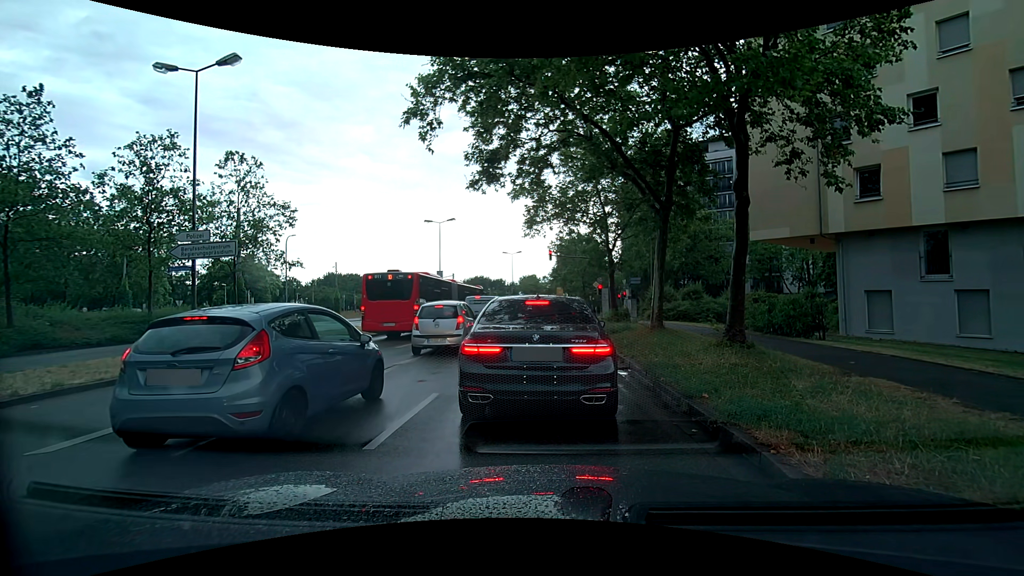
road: secondary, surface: asphalt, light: Day
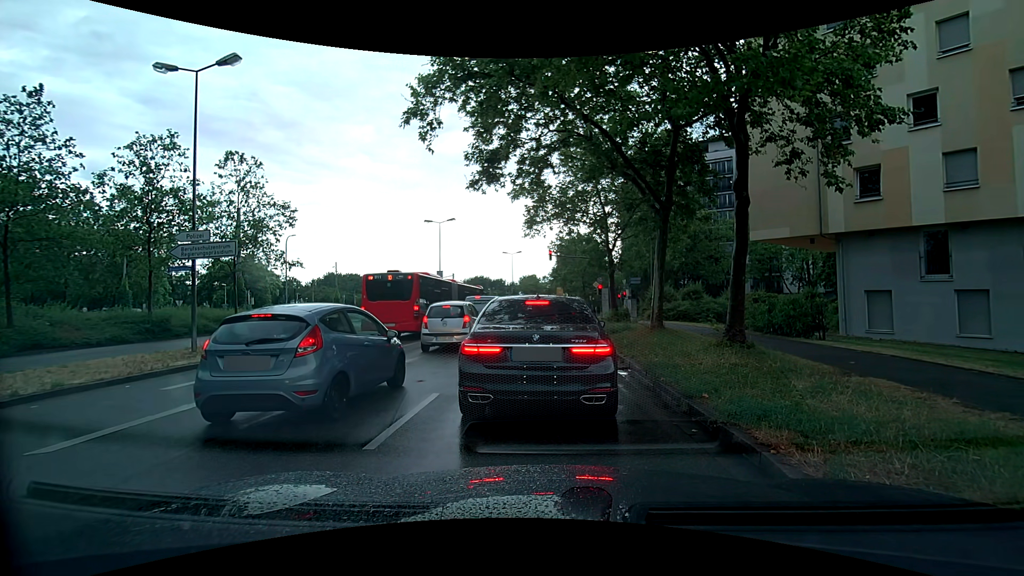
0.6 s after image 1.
(0.0, 0.0) m; 0°
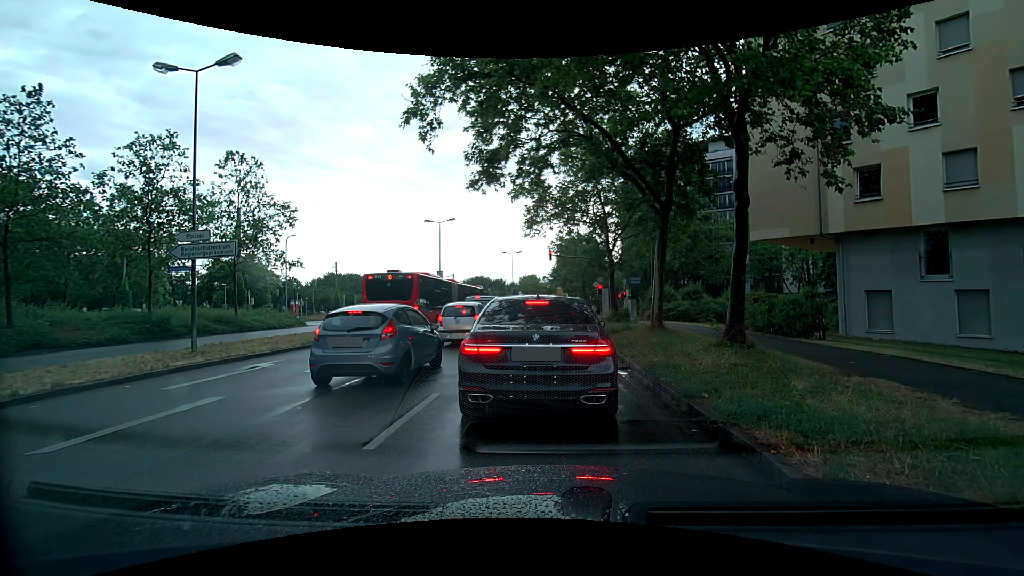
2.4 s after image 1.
(0.0, 0.0) m; 0°
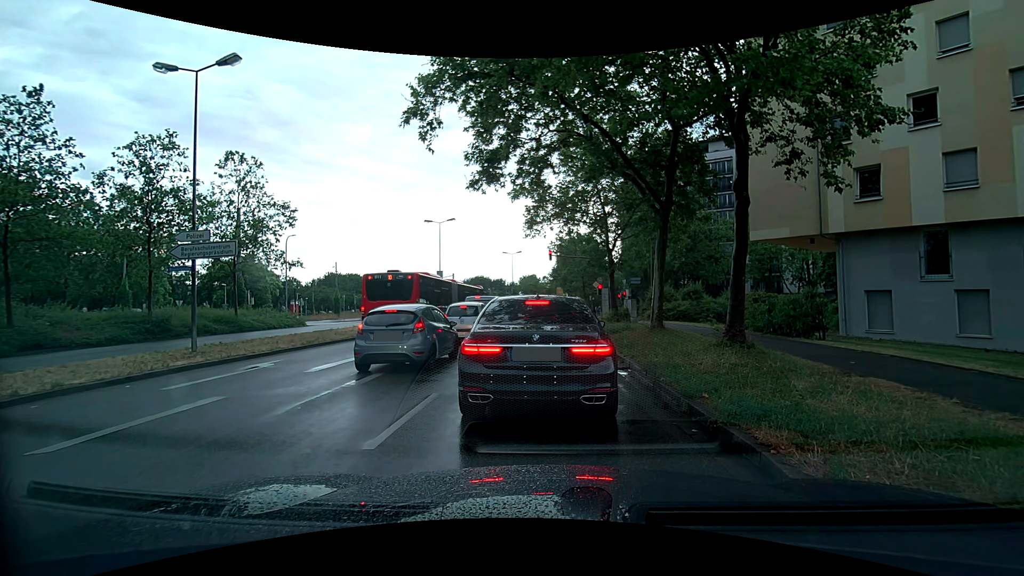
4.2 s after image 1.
(0.0, 0.0) m; 0°
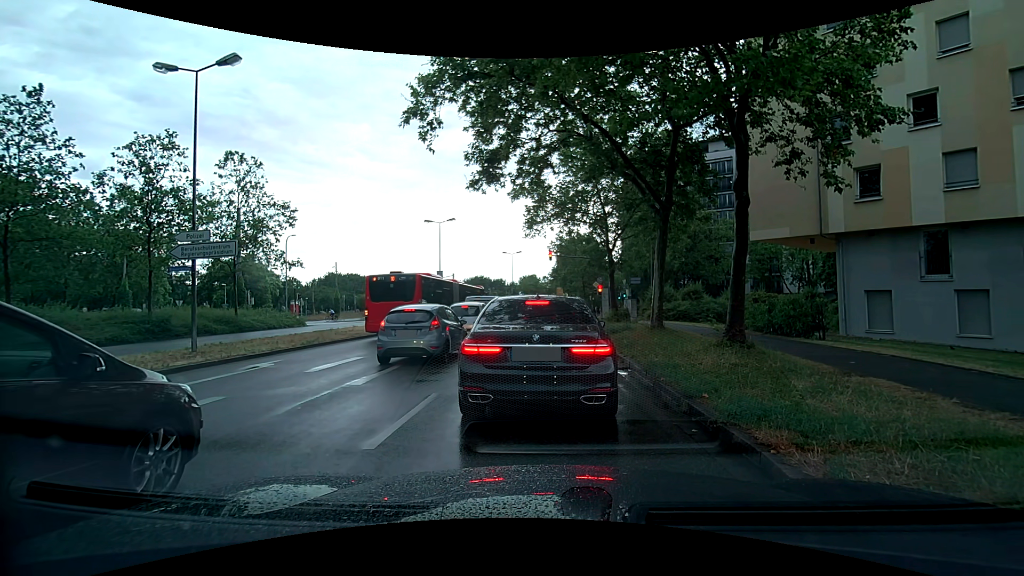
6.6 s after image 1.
(0.0, 0.0) m; 0°
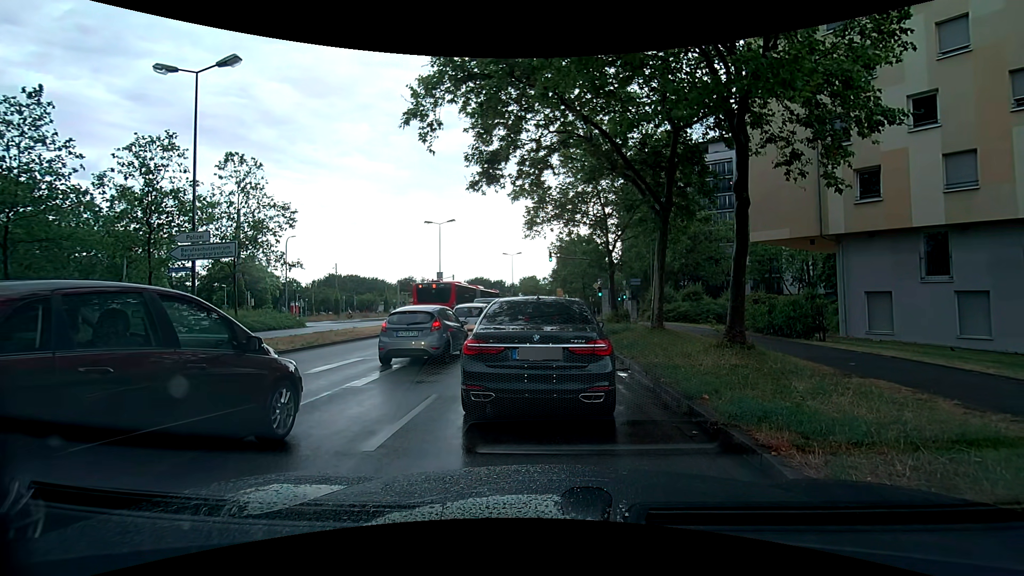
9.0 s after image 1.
(0.0, 0.0) m; 0°
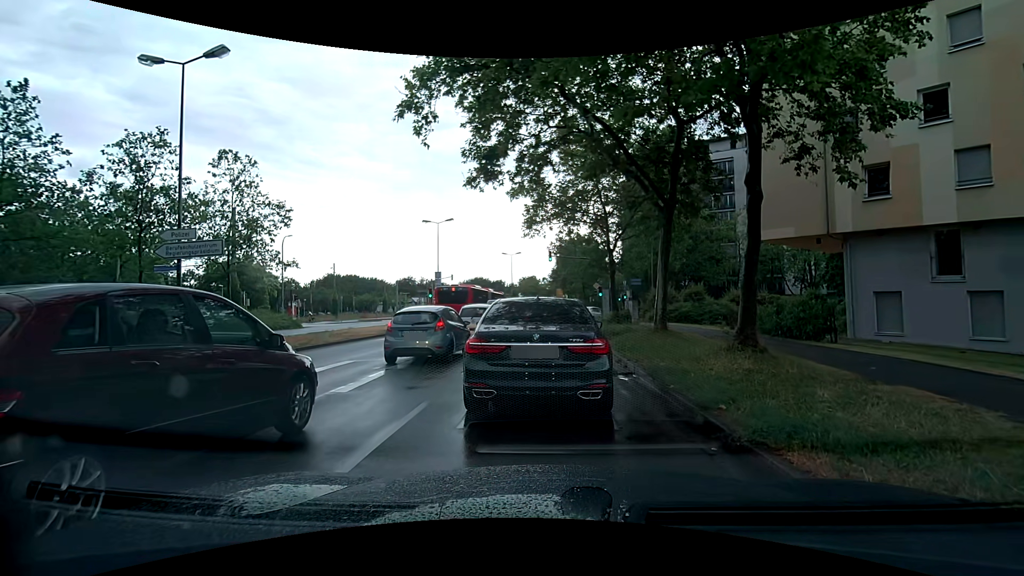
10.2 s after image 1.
(0.0, +0.7) m; 0°
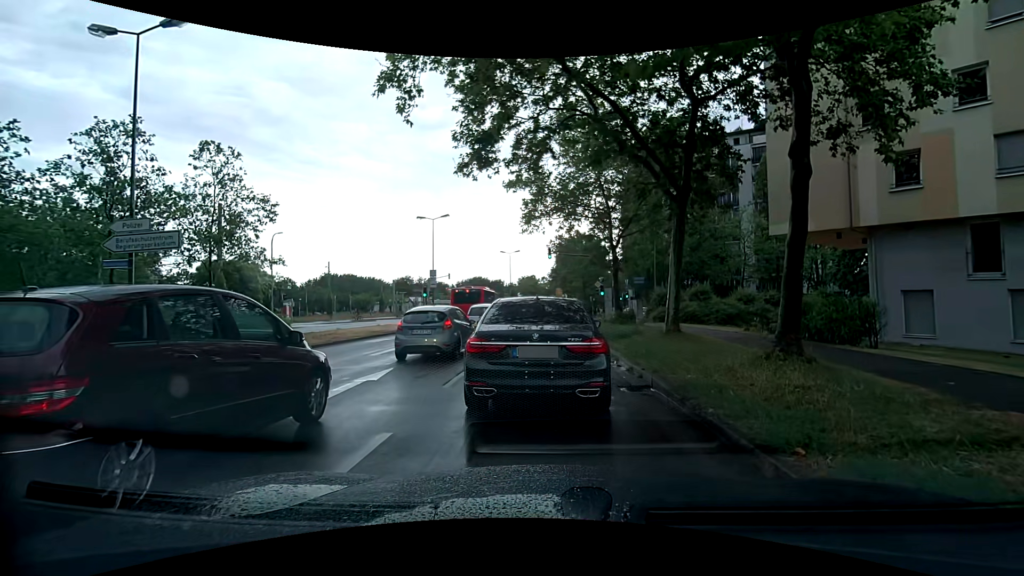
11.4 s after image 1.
(0.0, +1.9) m; 0°
(0, +10) (0, +20) (0, +30) (0, +40) (+1, +50) (+1, +60) (+2, +70) (+3, +80) (+3, +90) (+4, +100) m
